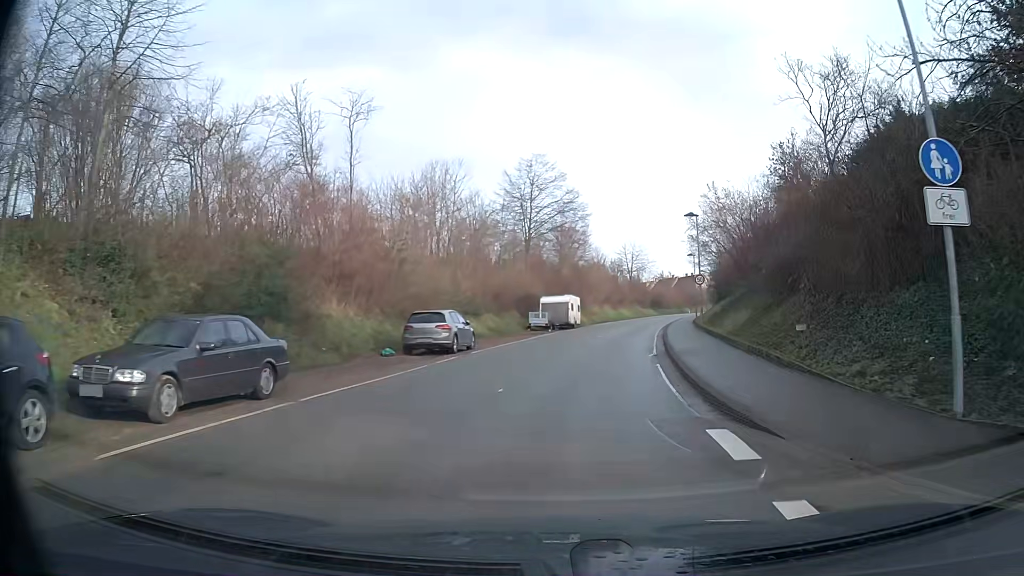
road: secondary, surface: asphalt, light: Day
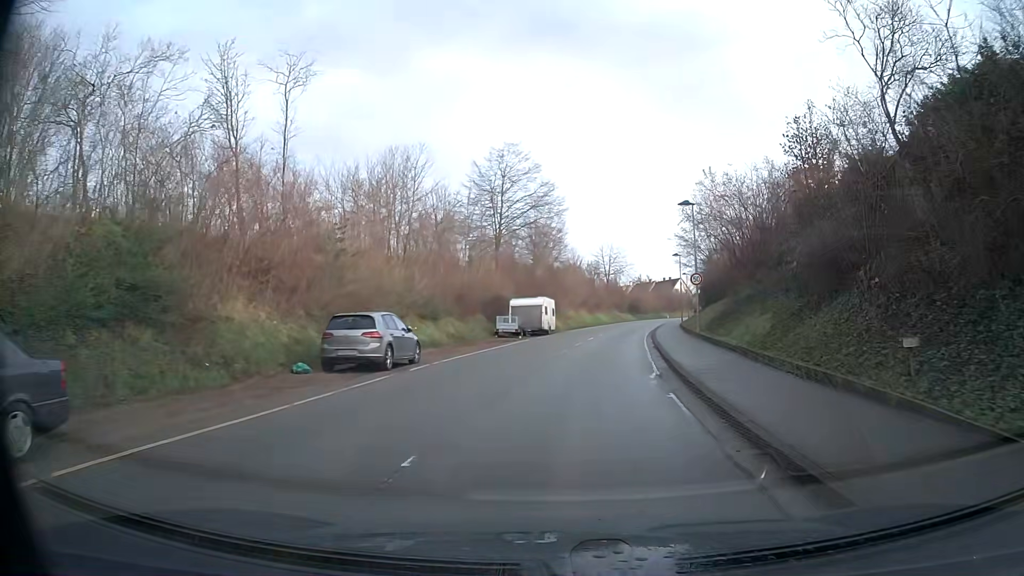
(+0.1, +5.6) m; +2°
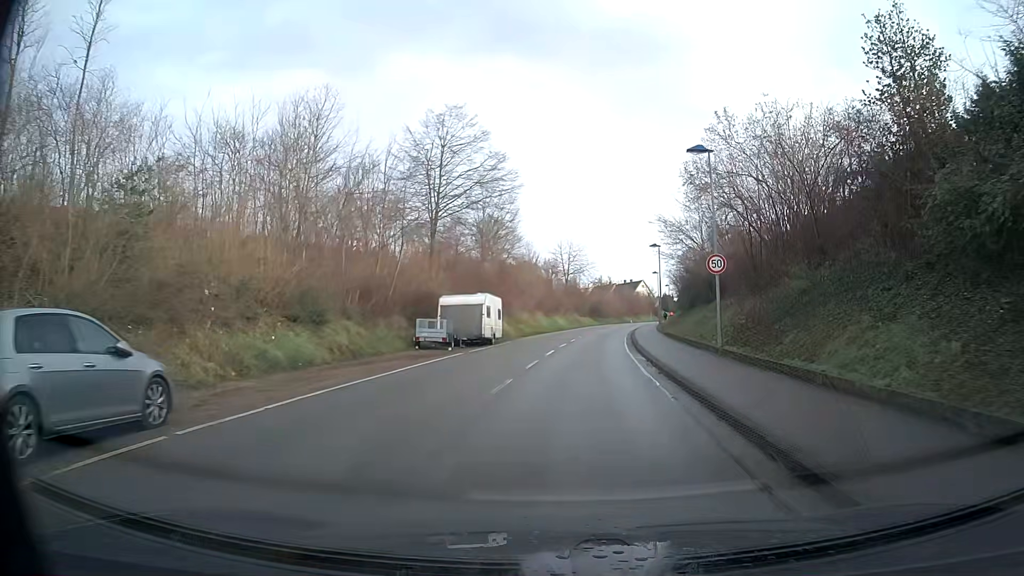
(+0.4, +11.5) m; +4°
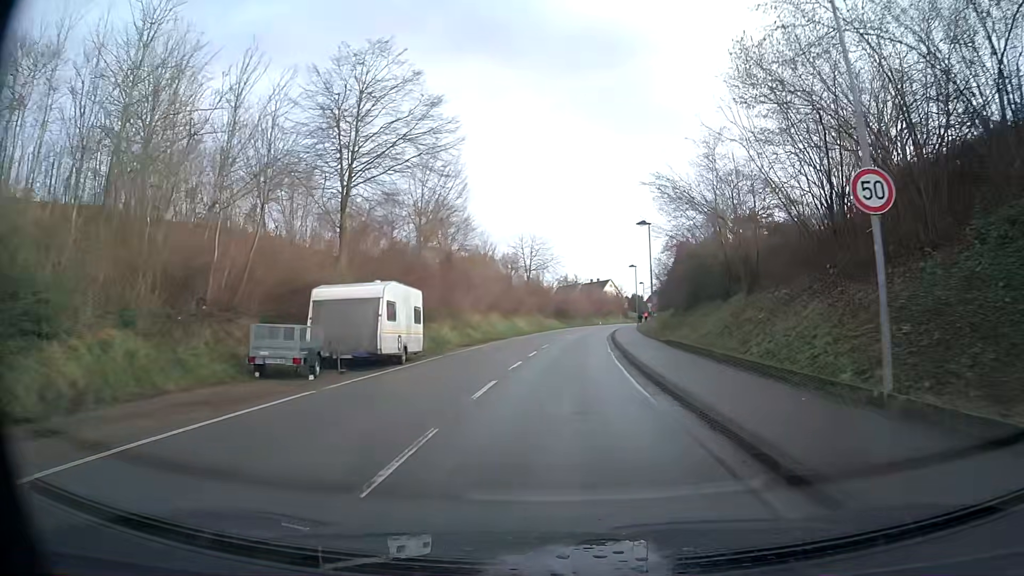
(+0.3, +12.6) m; +3°
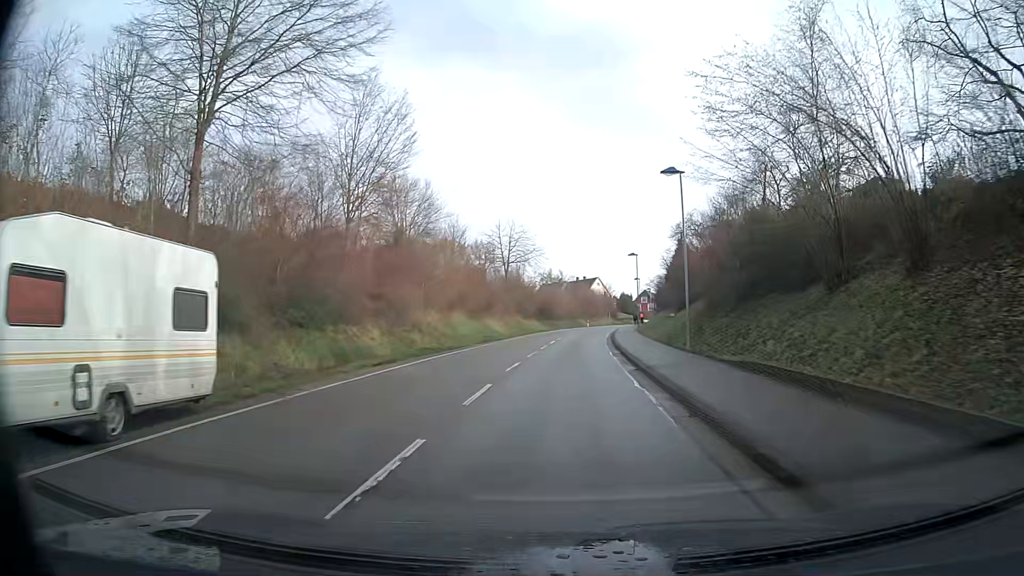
(+0.2, +13.6) m; +1°
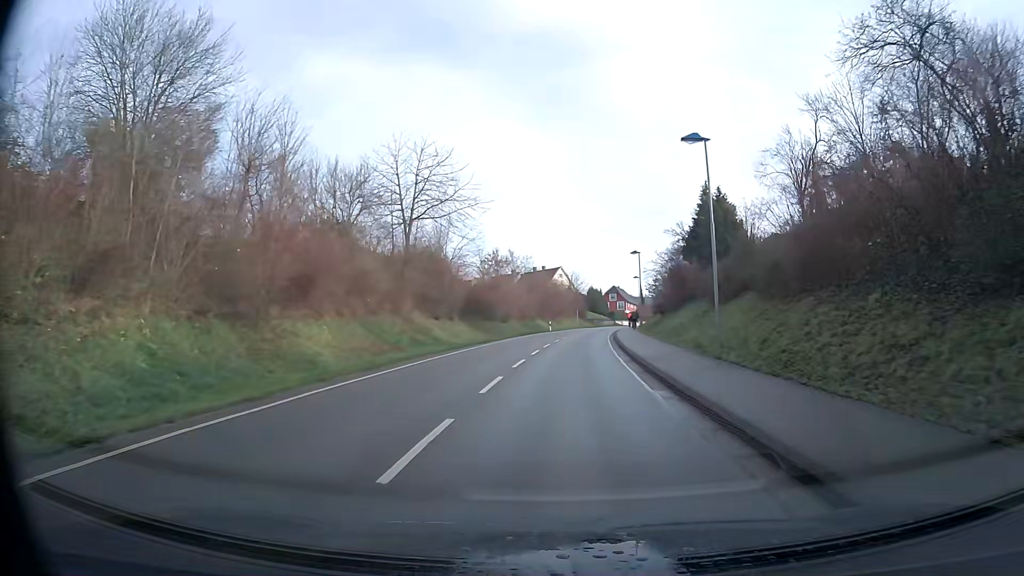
(+1.2, +36.9) m; +4°
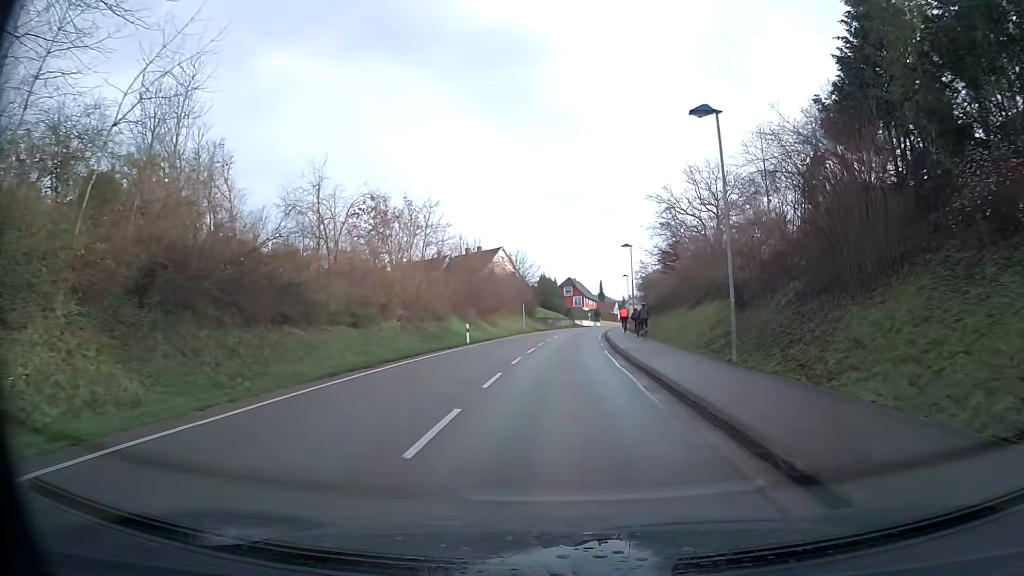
(+1.3, +37.0) m; +4°
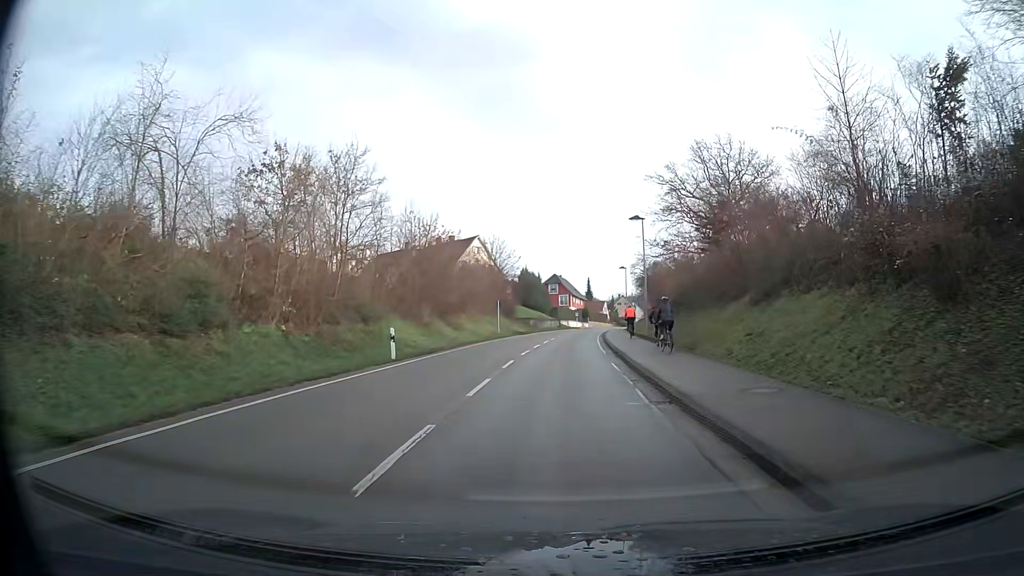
(+0.1, +14.1) m; +1°
(0, +10) (0, +20) (+1, +30) (+1, +40) (+2, +50) (+3, +60) (+4, +70) (+6, +80) (+7, +90) (+9, +100) m
